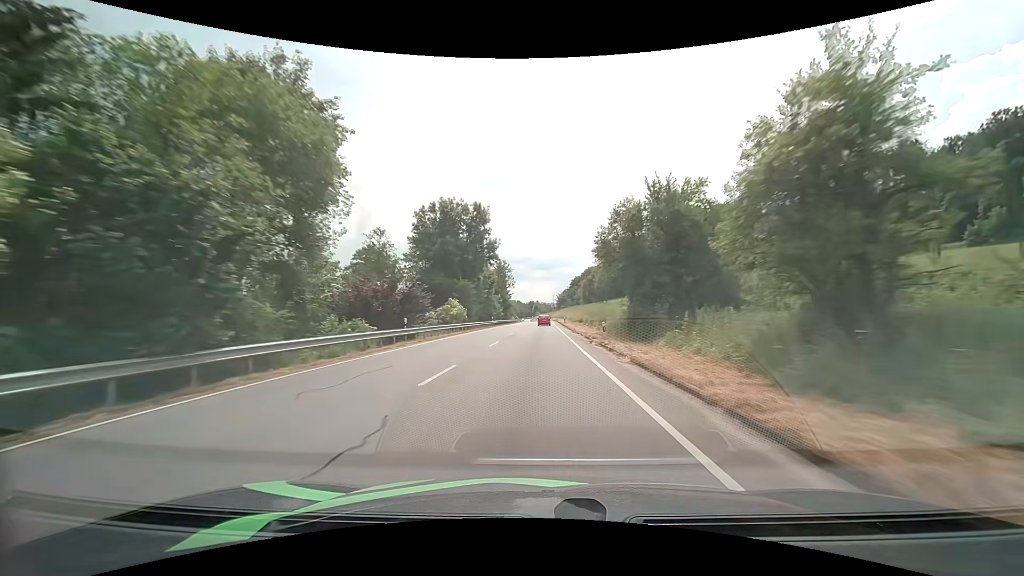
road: primary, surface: asphalt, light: Day
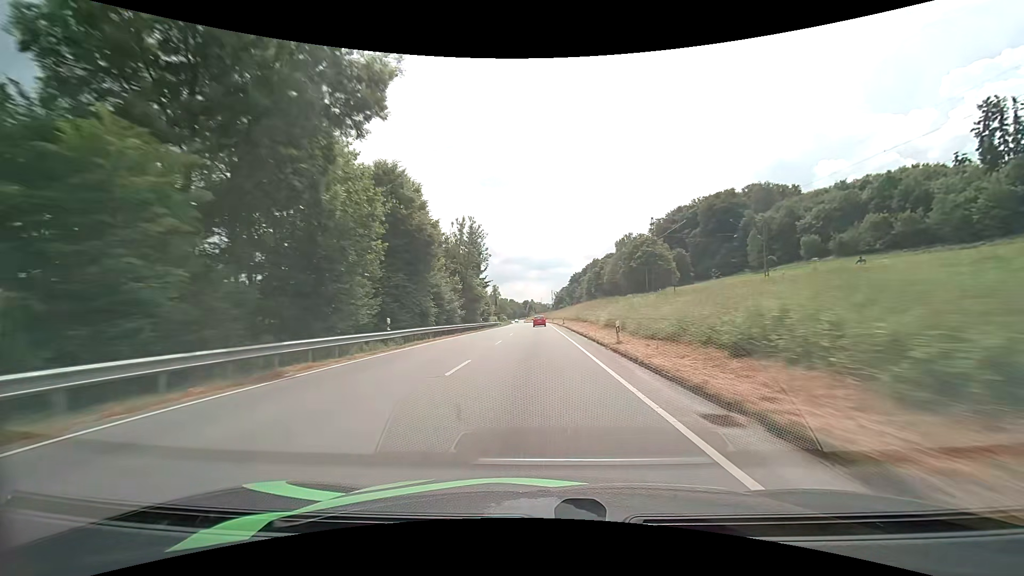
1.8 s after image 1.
(+0.2, +47.2) m; 0°
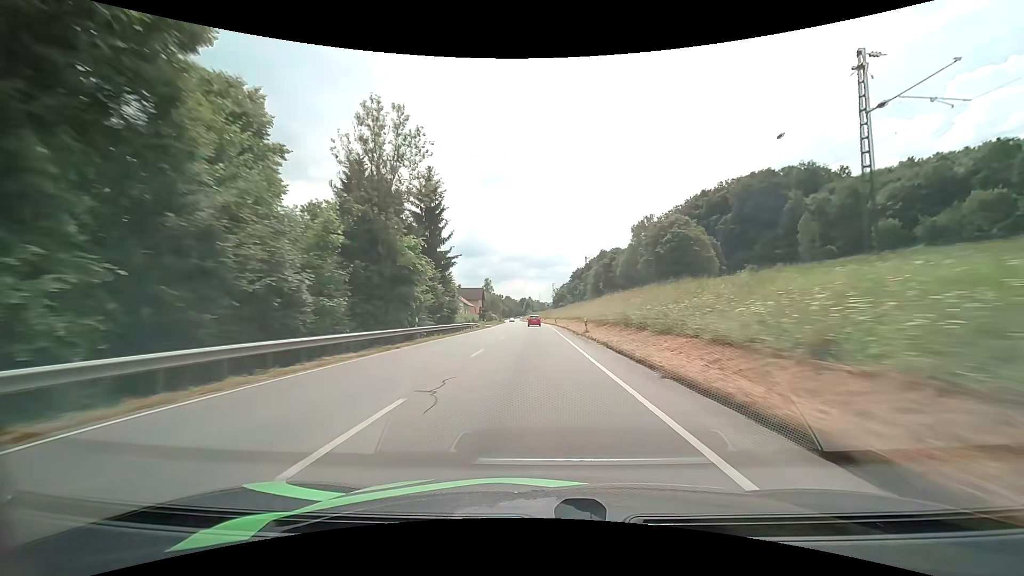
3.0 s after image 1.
(+0.2, +31.6) m; +1°
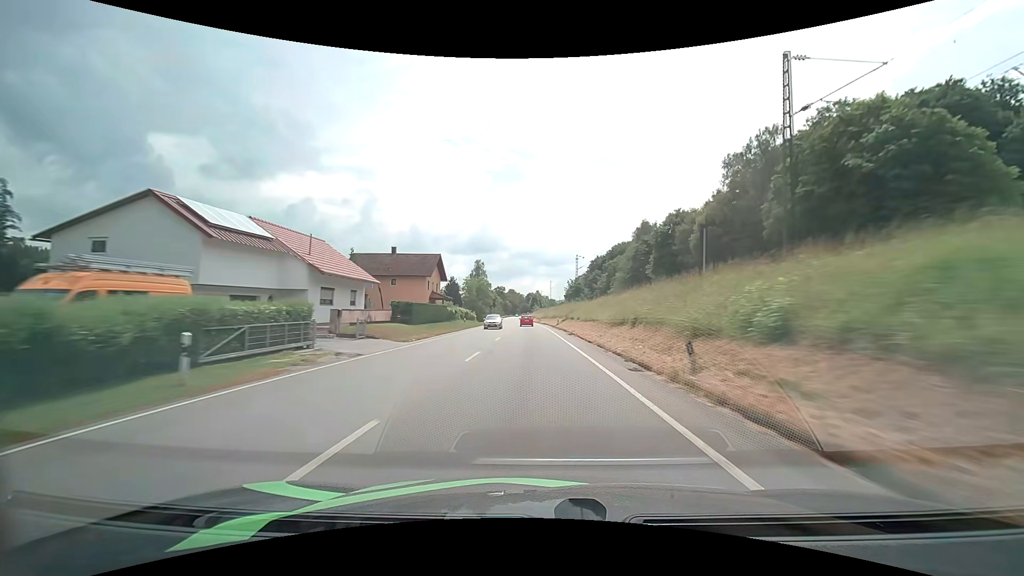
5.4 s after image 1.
(-0.5, +63.0) m; -1°
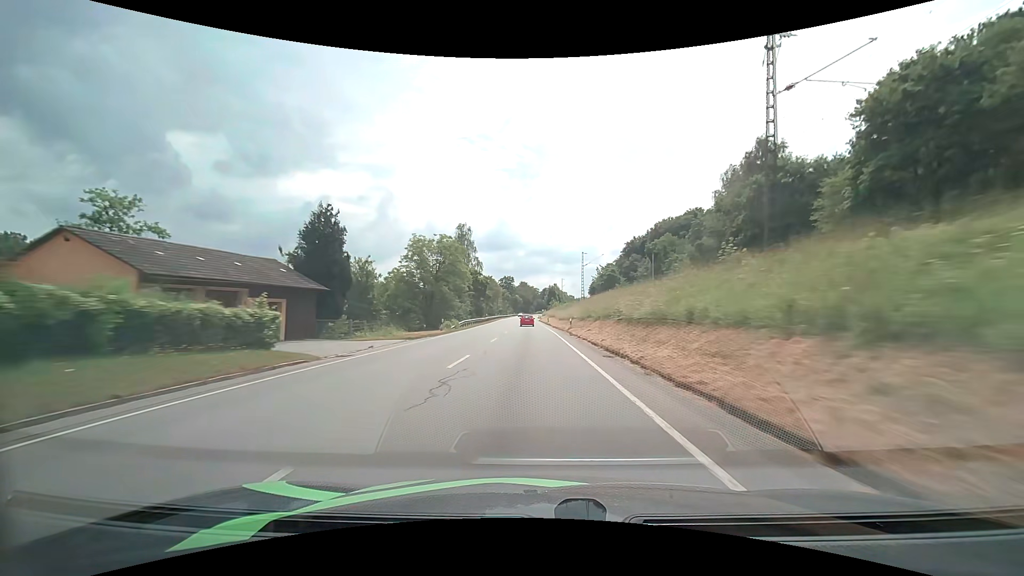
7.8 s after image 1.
(-0.9, +63.3) m; -2°
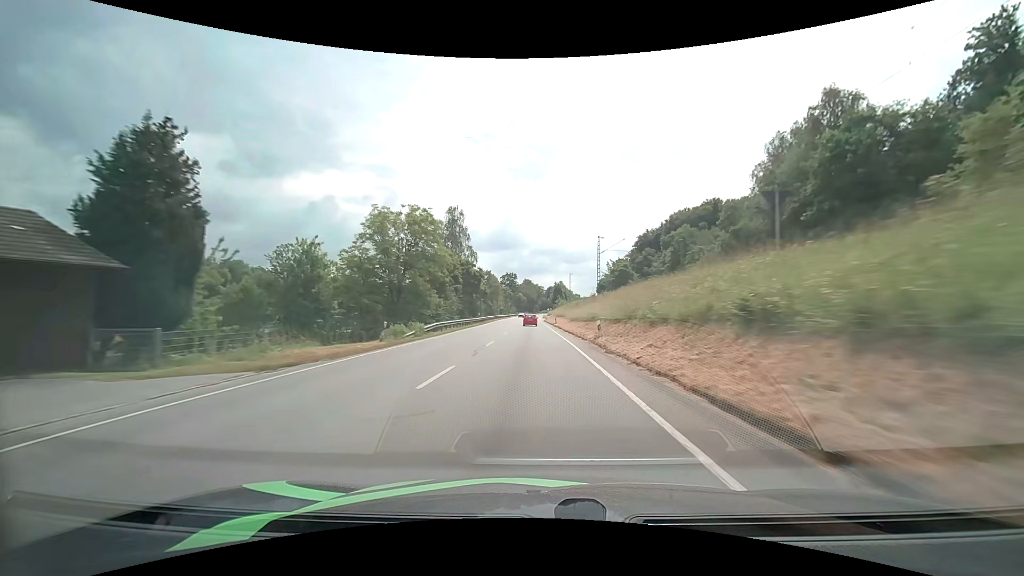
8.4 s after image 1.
(-0.1, +15.9) m; -1°
(0, +10) (0, +20) (0, +30) (0, +40) (0, +50) (-1, +60) (-1, +70) (-1, +80) (-1, +90) (-1, +100) m
